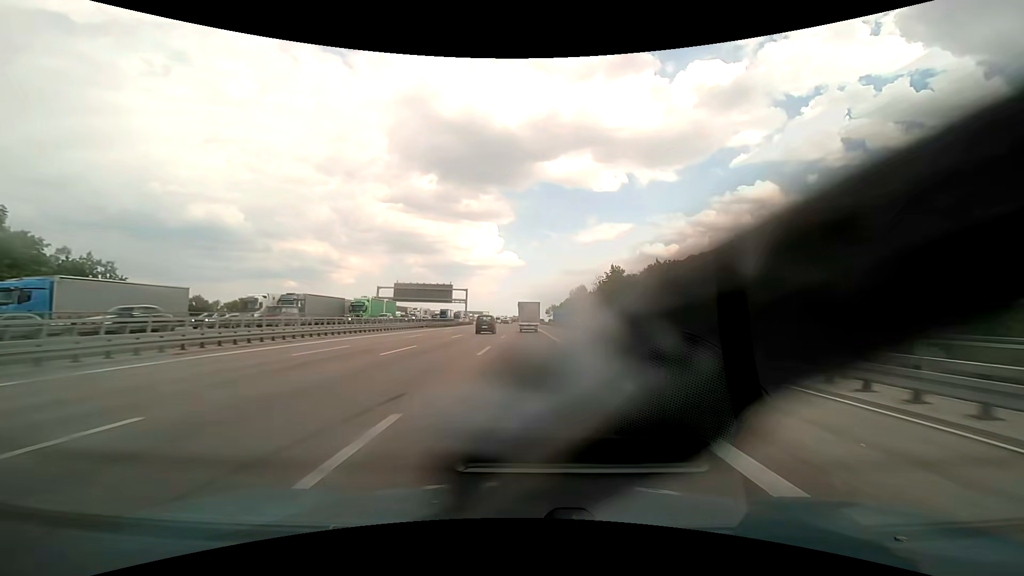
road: motorway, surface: asphalt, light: Day
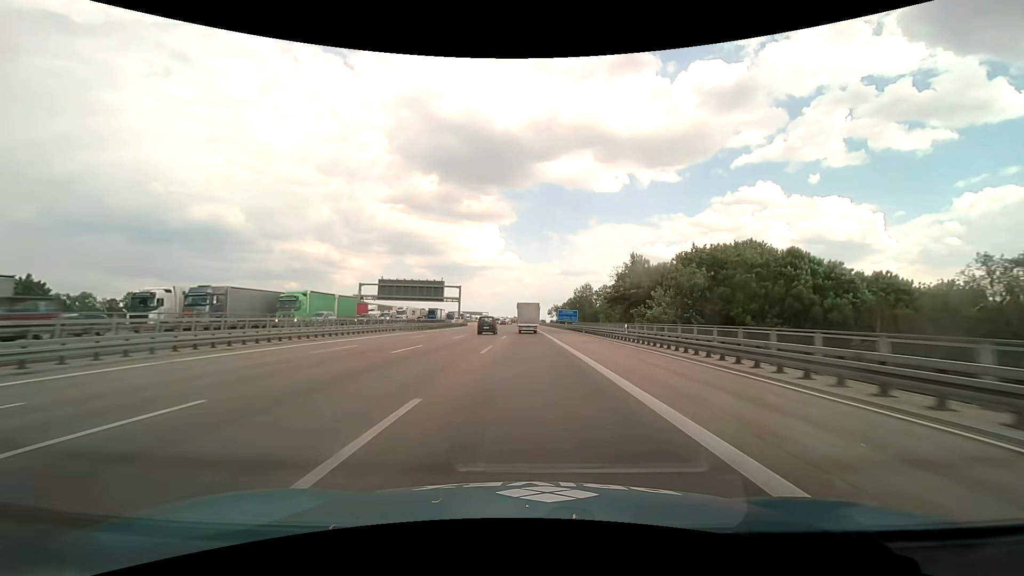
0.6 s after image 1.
(0.0, +16.5) m; 0°
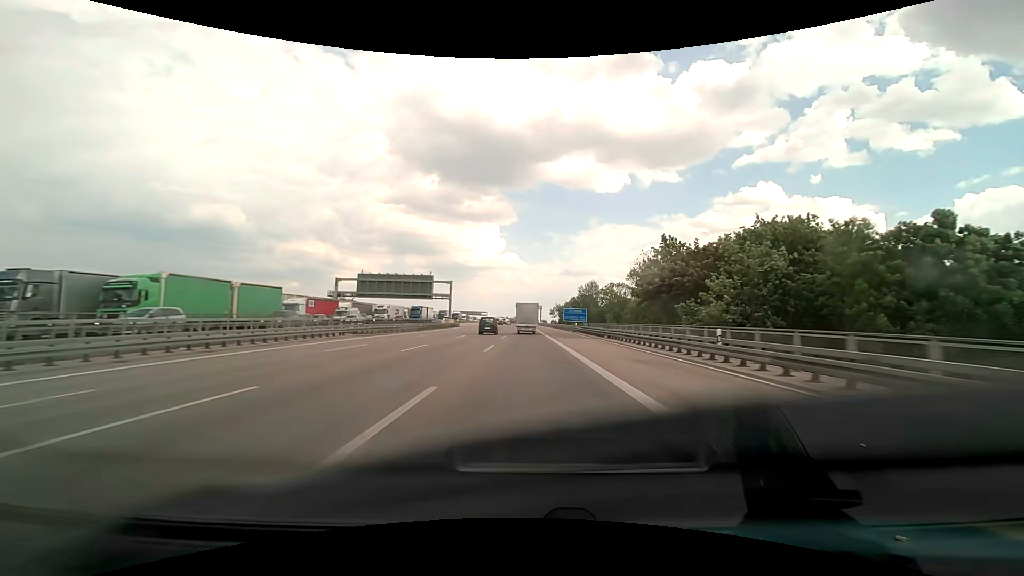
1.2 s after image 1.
(0.0, +16.4) m; 0°
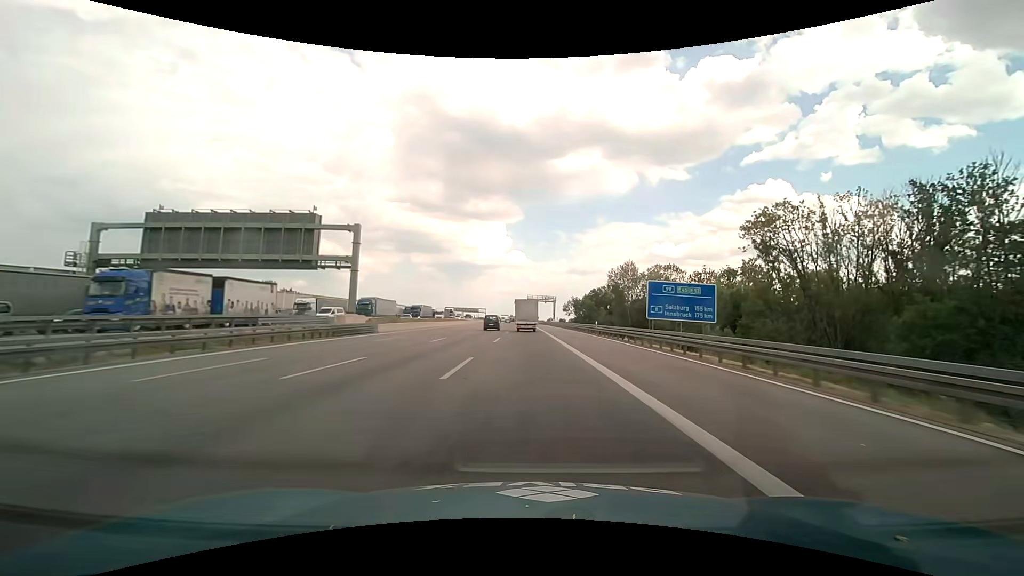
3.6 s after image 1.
(-0.5, +65.2) m; -1°
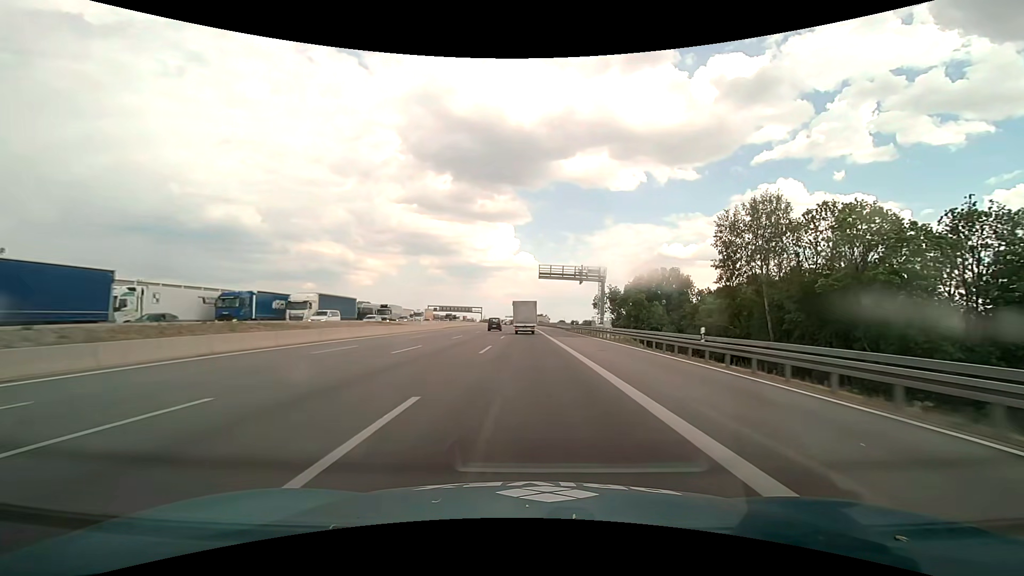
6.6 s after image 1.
(-0.5, +80.7) m; -1°
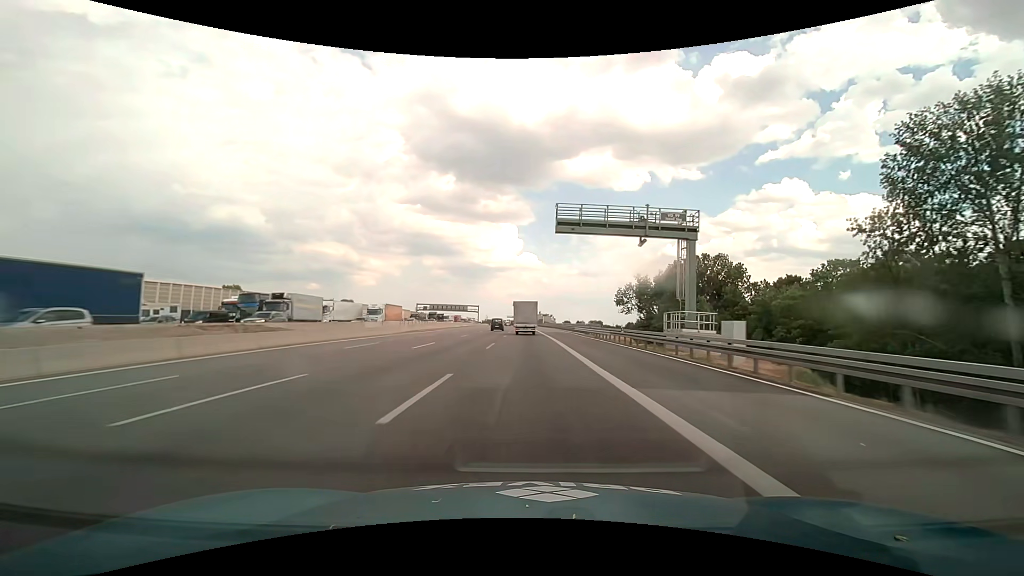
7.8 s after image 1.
(-0.1, +32.2) m; 0°
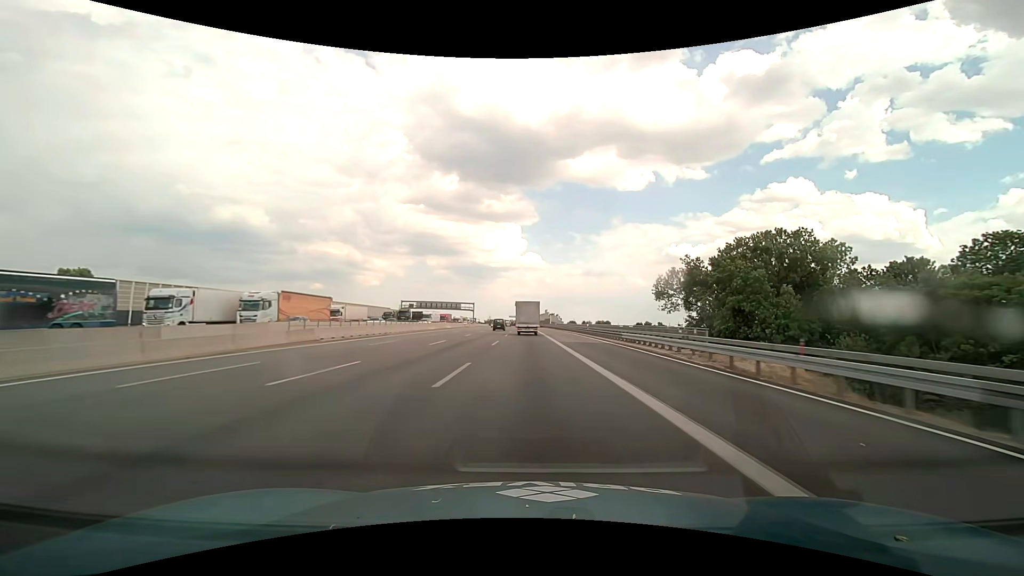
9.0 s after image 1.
(-0.2, +32.1) m; -1°
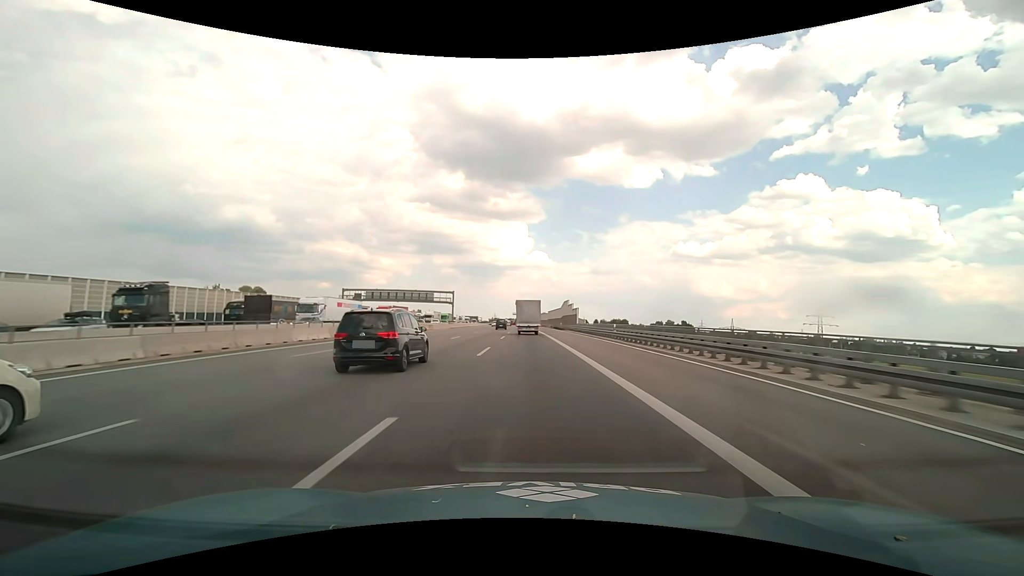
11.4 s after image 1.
(-0.5, +64.1) m; -1°
(0, +10) (0, +20) (0, +30) (0, +40) (0, +50) (0, +60) (-1, +70) (-1, +80) (-1, +90) (-1, +100) m
